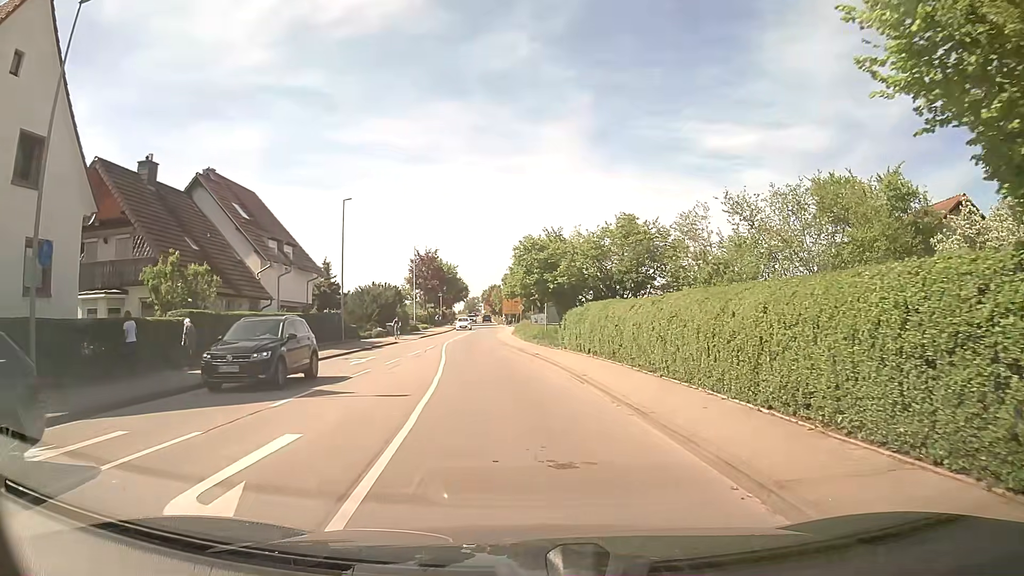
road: tertiary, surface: asphalt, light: Day
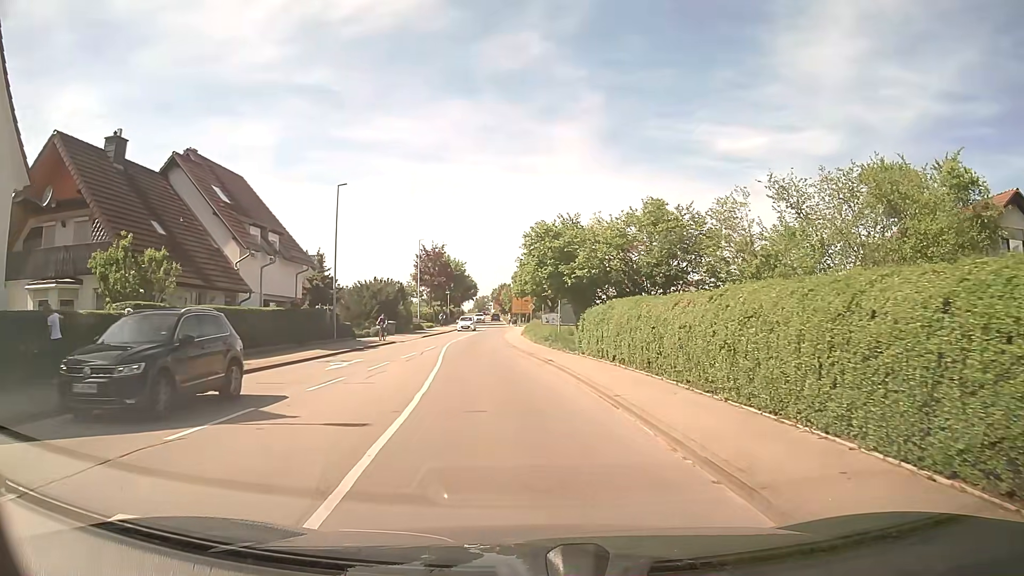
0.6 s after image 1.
(0.0, +4.1) m; -1°
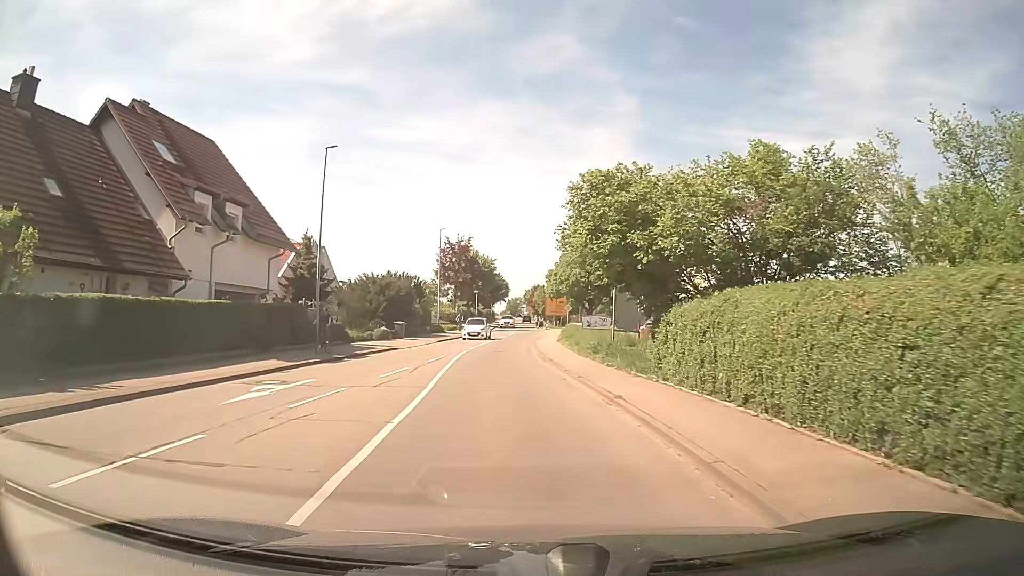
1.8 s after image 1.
(-0.2, +9.1) m; -2°
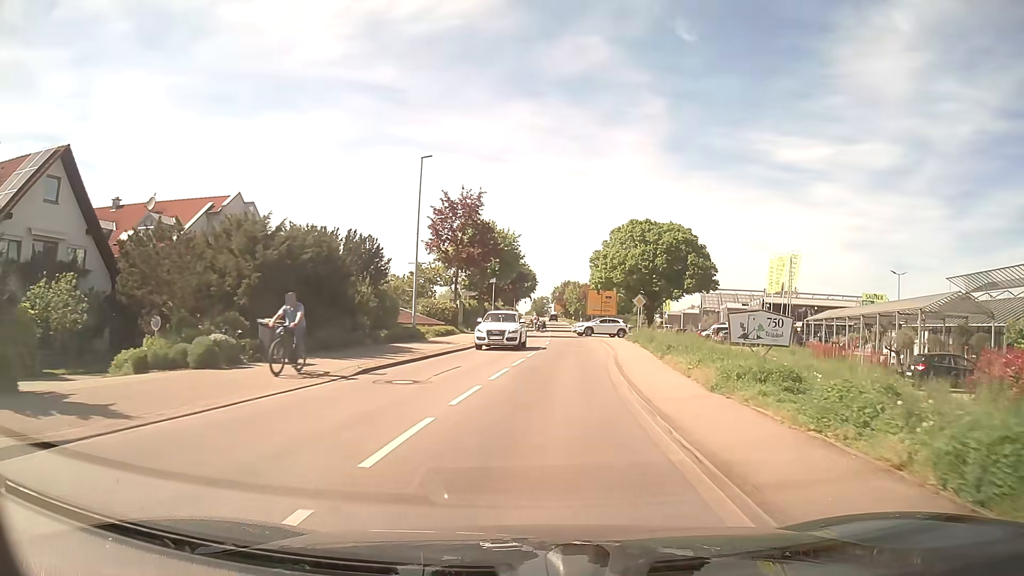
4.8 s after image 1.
(-1.2, +26.7) m; -2°
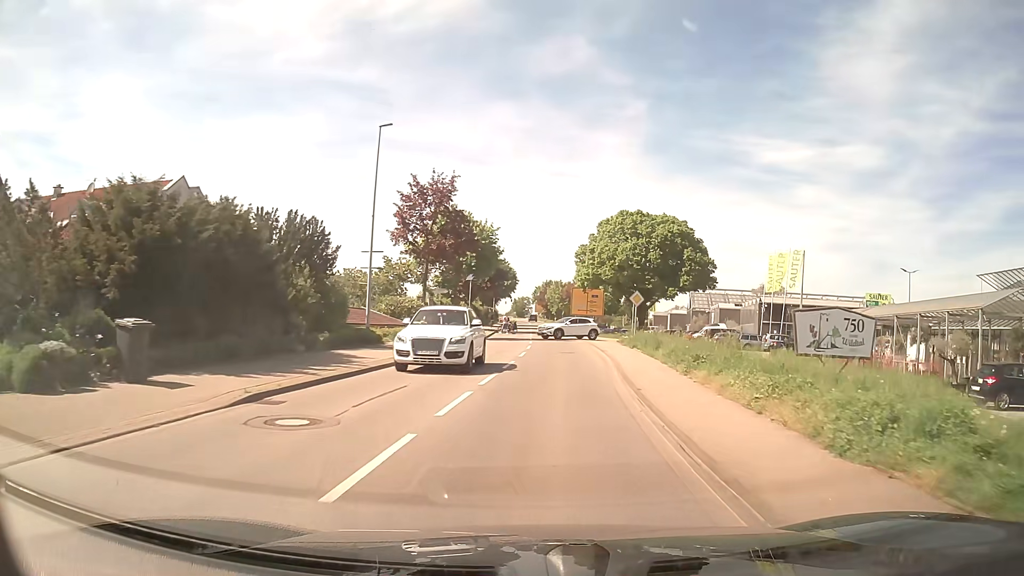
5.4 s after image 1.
(+0.1, +5.8) m; +2°
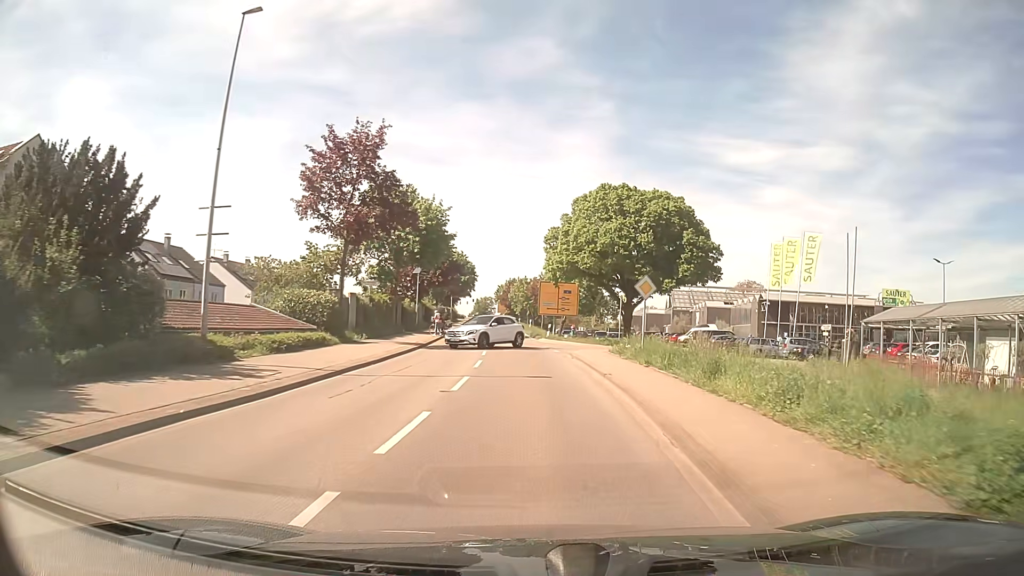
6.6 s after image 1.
(+0.3, +11.7) m; +3°
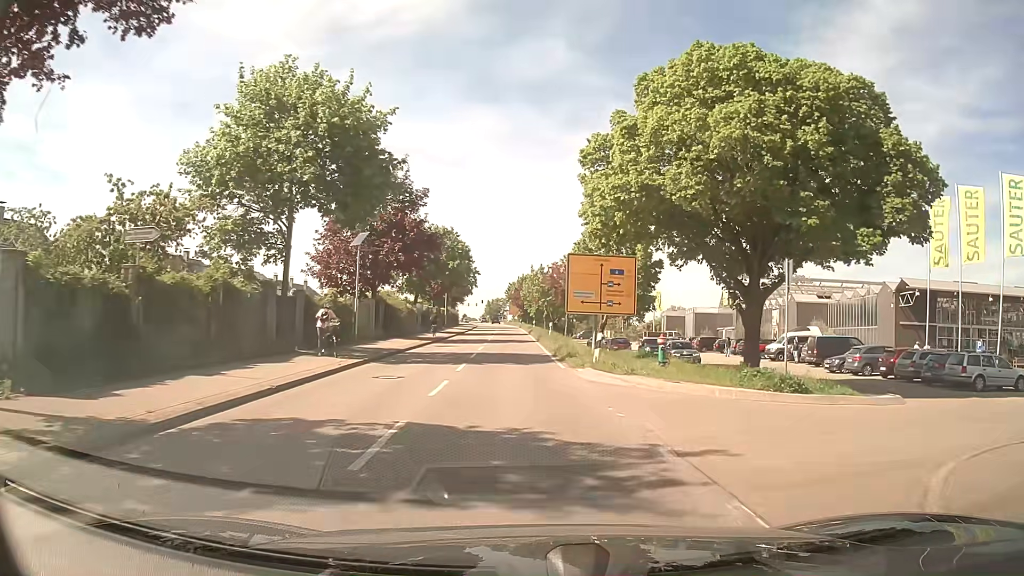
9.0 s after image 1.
(-0.3, +24.9) m; -2°
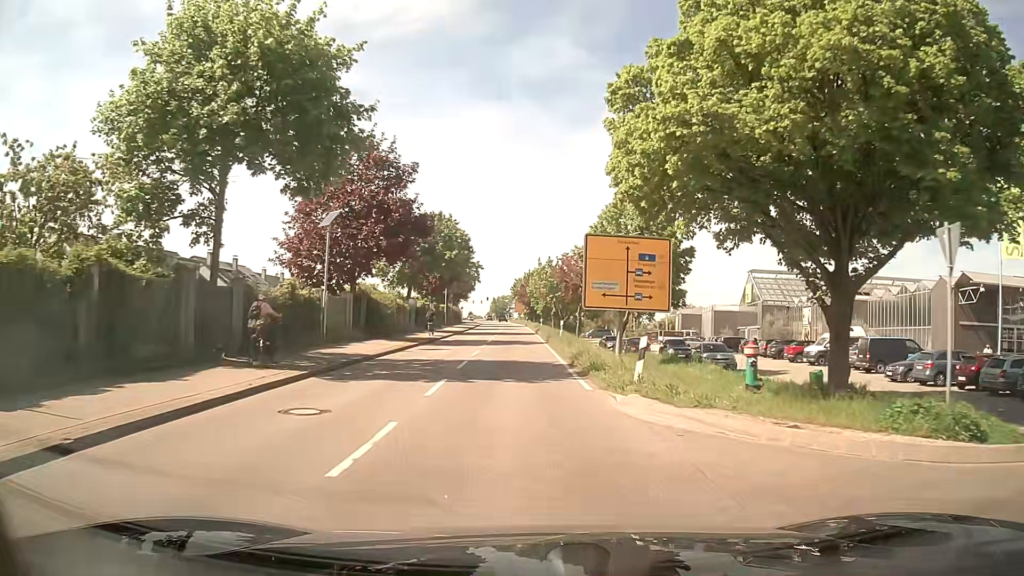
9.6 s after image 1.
(0.0, +6.5) m; 0°
(0, +10) (-1, +20) (-1, +30) (-1, +40) (-2, +50) (-2, +60) (-2, +70) (-2, +80) (-3, +90) (-4, +100) m
